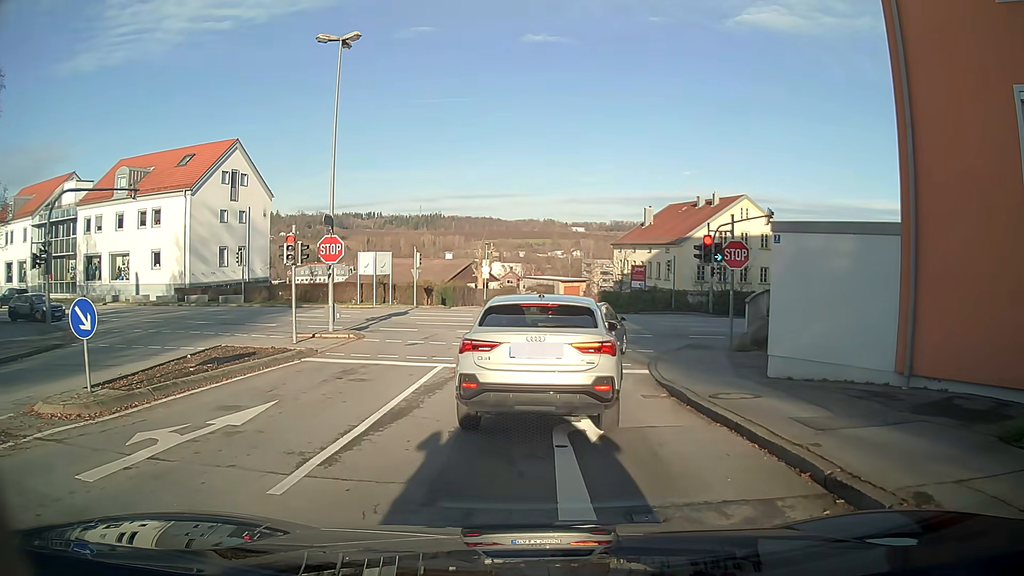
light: Day
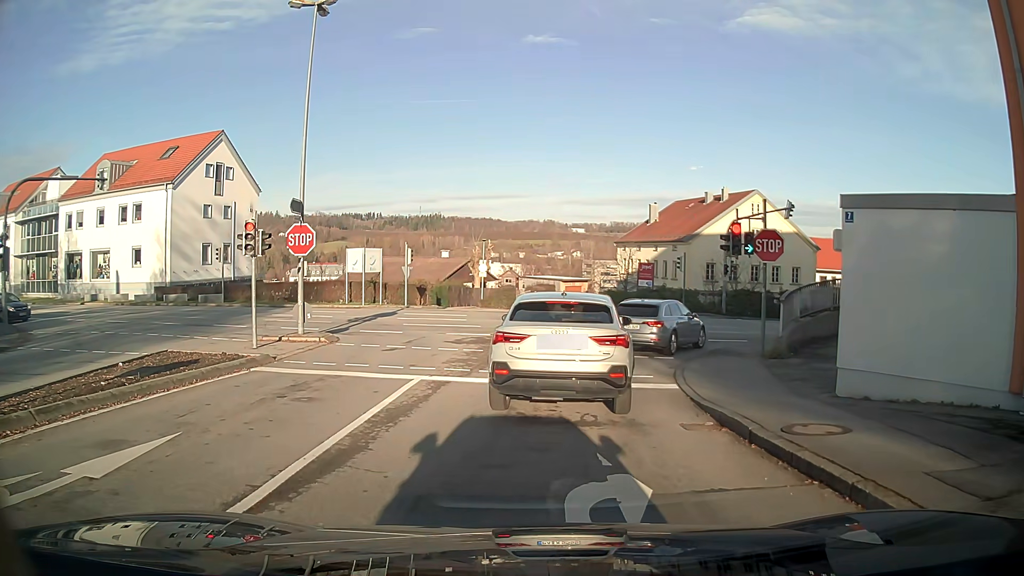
(0.0, +3.1) m; 0°
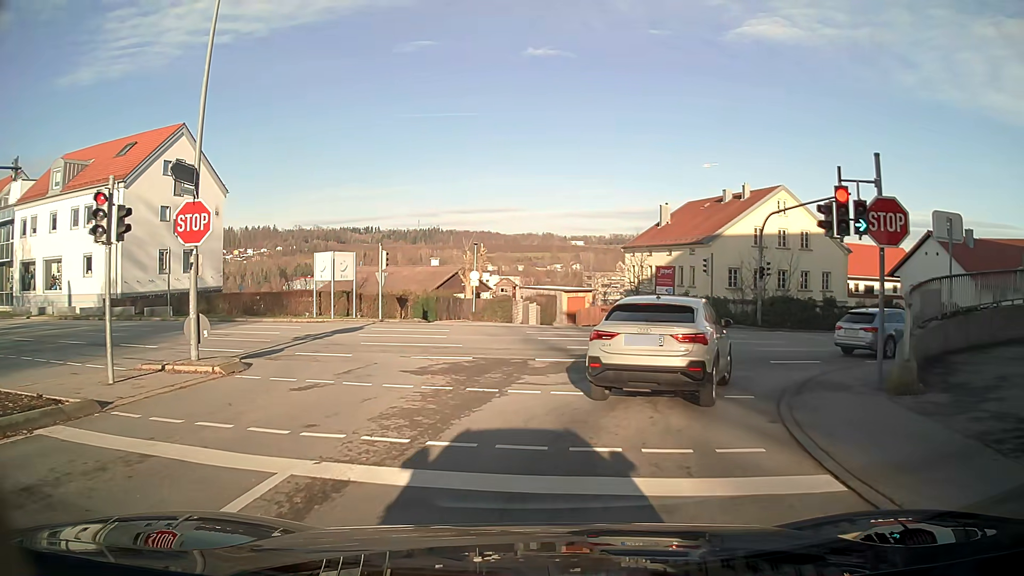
(0.0, +6.8) m; +1°
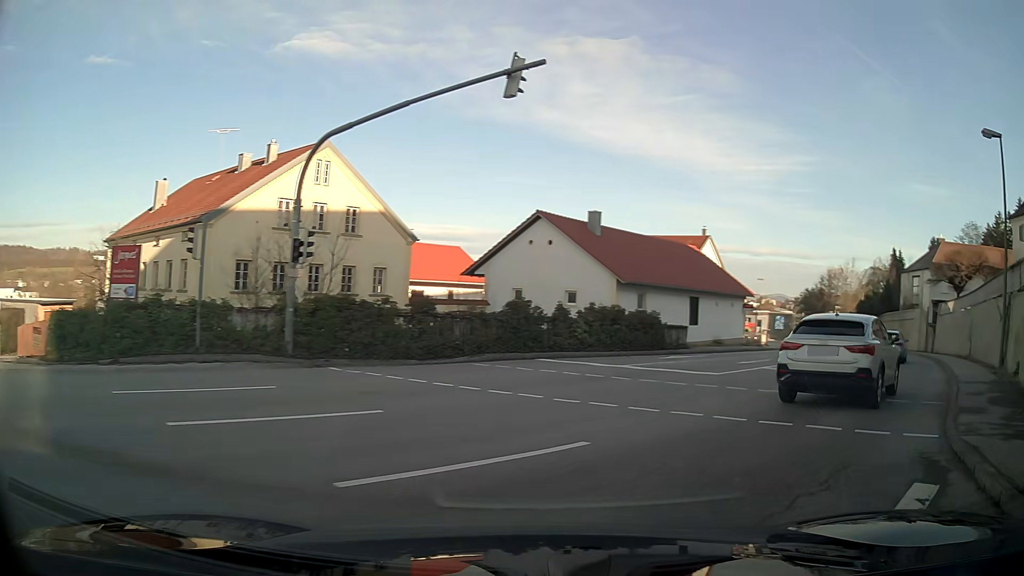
(+4.7, +15.7) m; +48°
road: tertiary
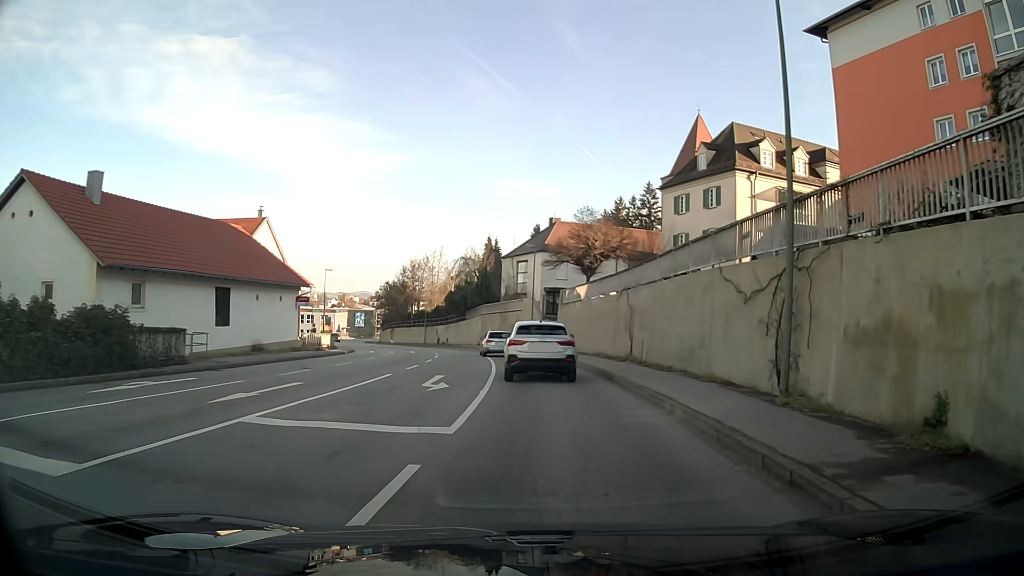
(+3.9, +11.6) m; +29°
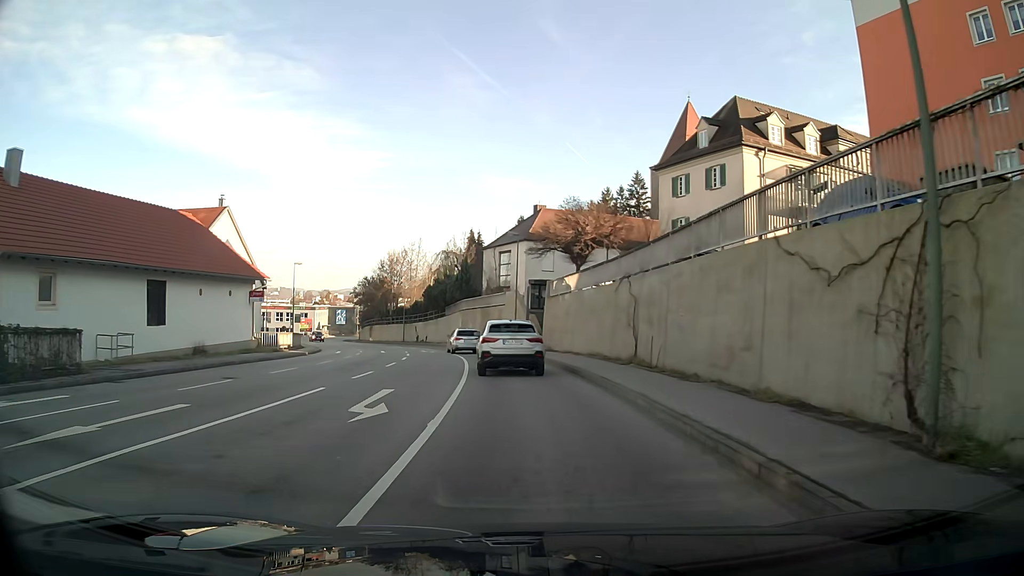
(+0.1, +5.1) m; +1°
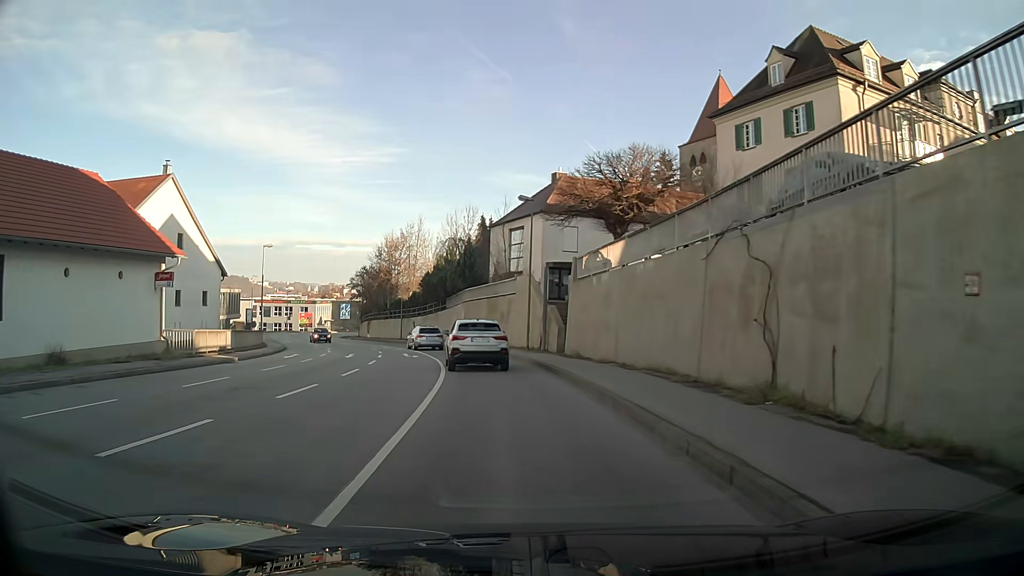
(-0.2, +11.8) m; -2°
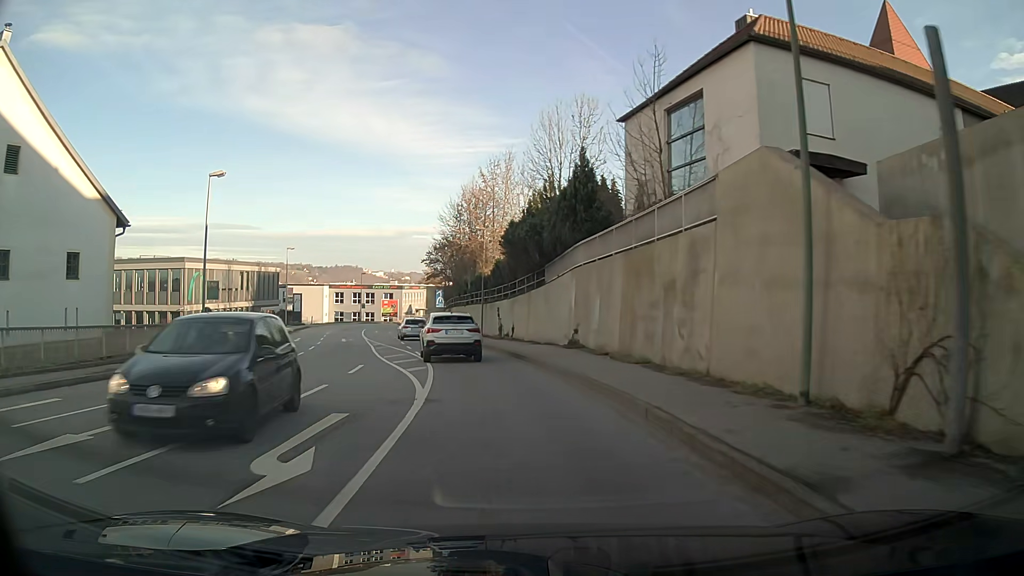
(-2.1, +26.0) m; -10°
